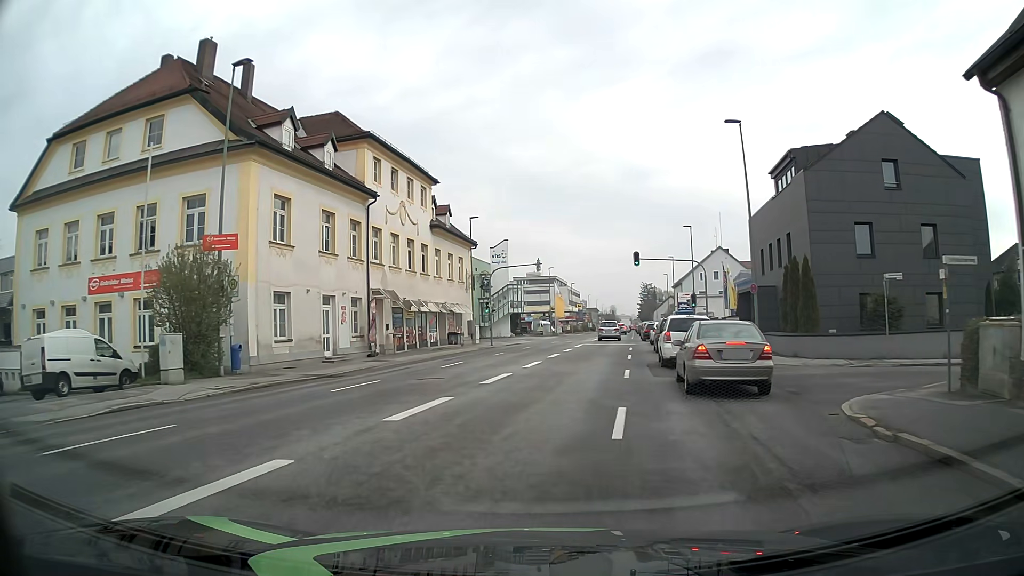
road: tertiary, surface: asphalt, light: Day
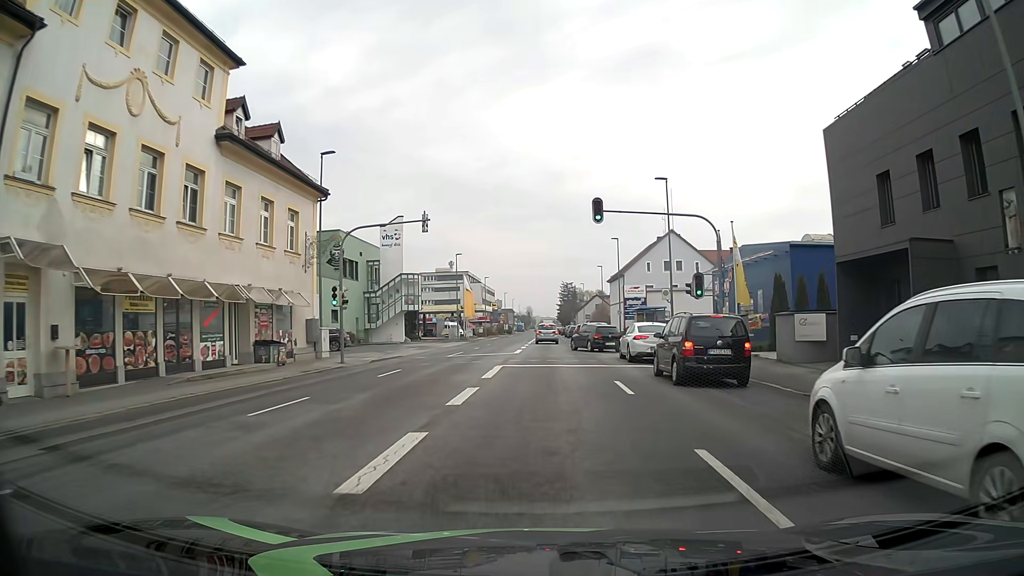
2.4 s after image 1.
(+0.9, +21.9) m; +6°
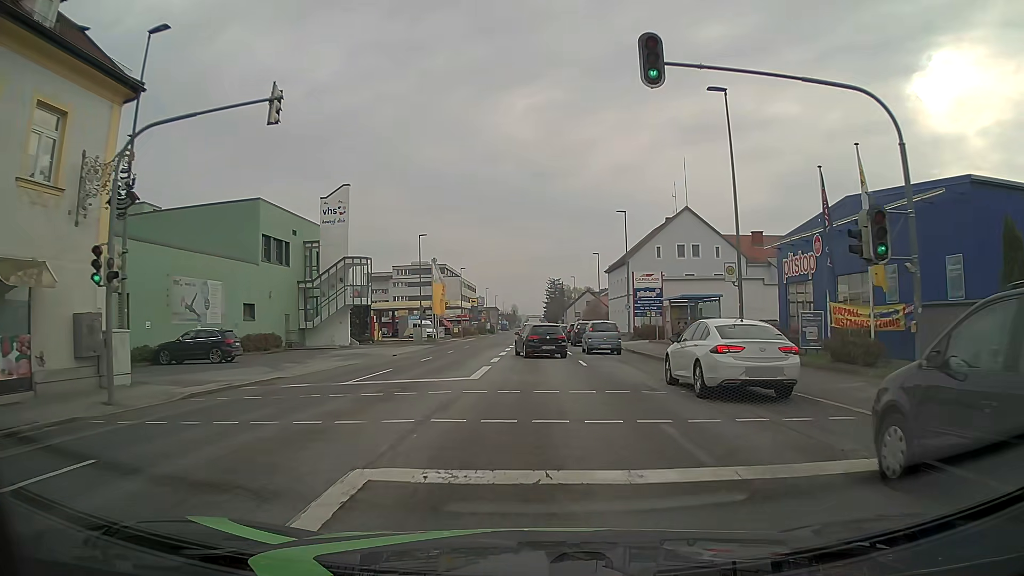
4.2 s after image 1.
(+0.4, +16.3) m; +2°
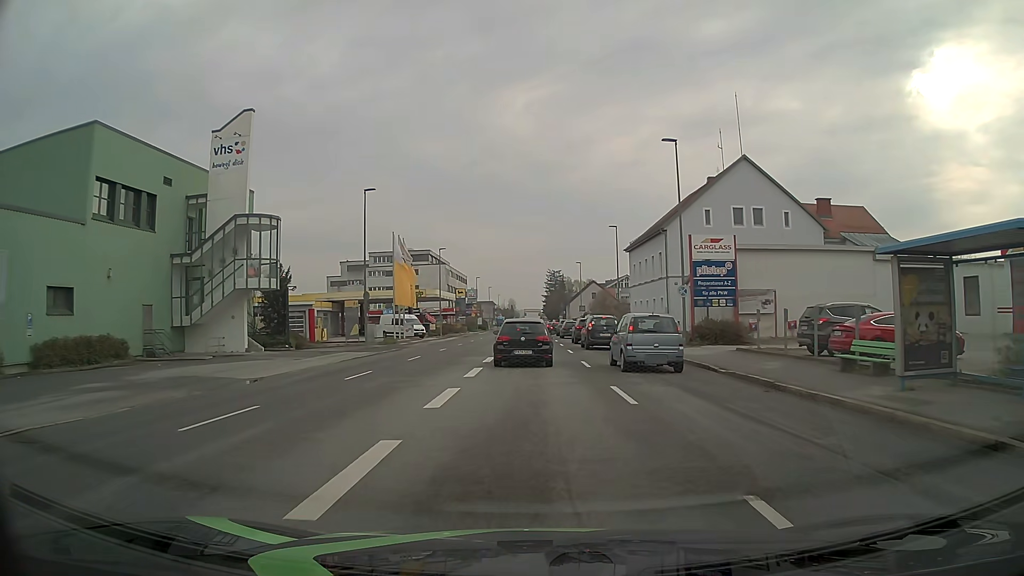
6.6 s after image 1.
(0.0, +20.5) m; 0°
(0, +10) (0, +20) (0, +30) (0, +40) (0, +50) (0, +60) (0, +70) (-1, +80) (-1, +90) (0, +100) m
